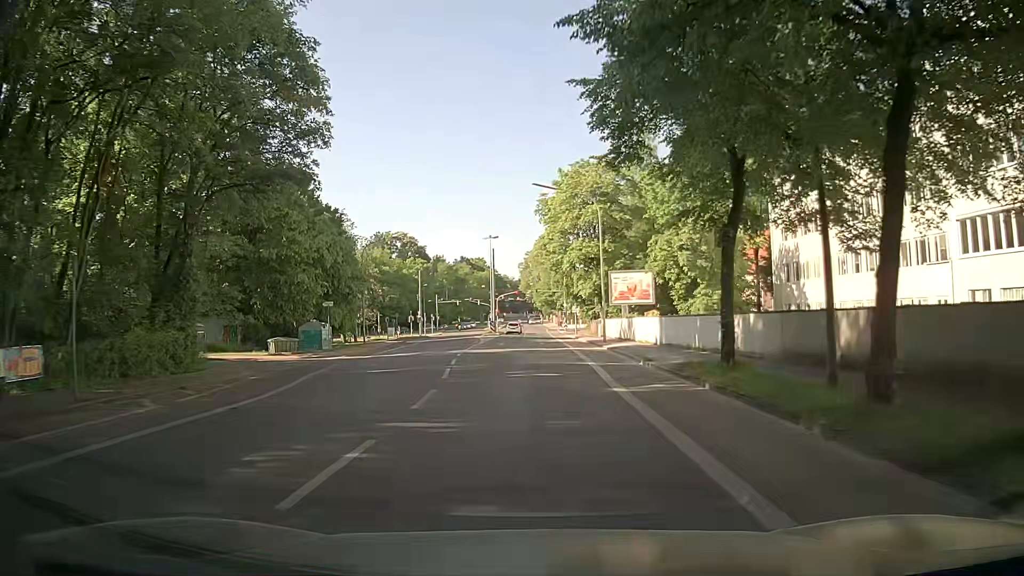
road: secondary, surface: asphalt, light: Day
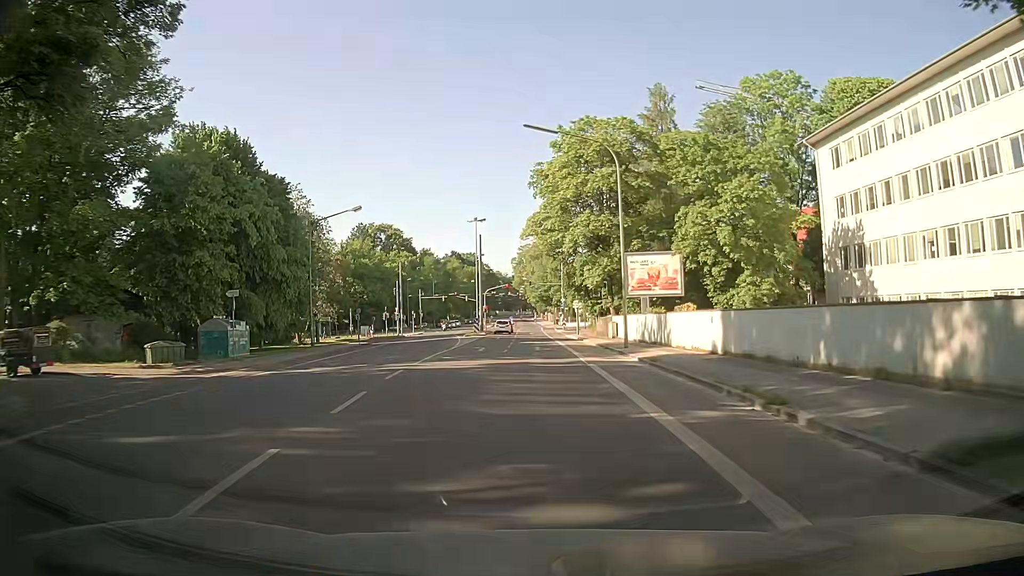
(0.0, +13.1) m; 0°
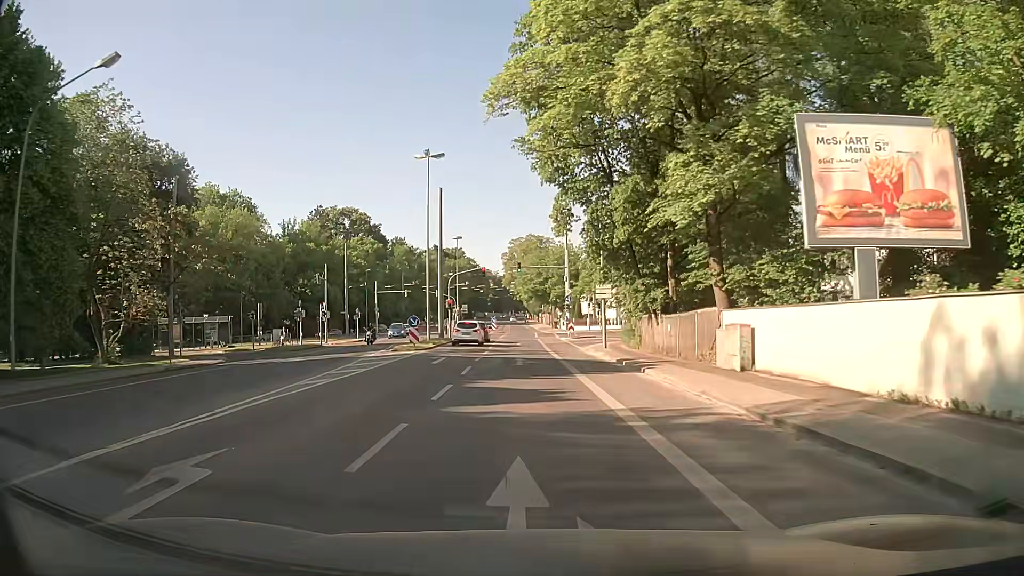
(+0.3, +30.5) m; 0°
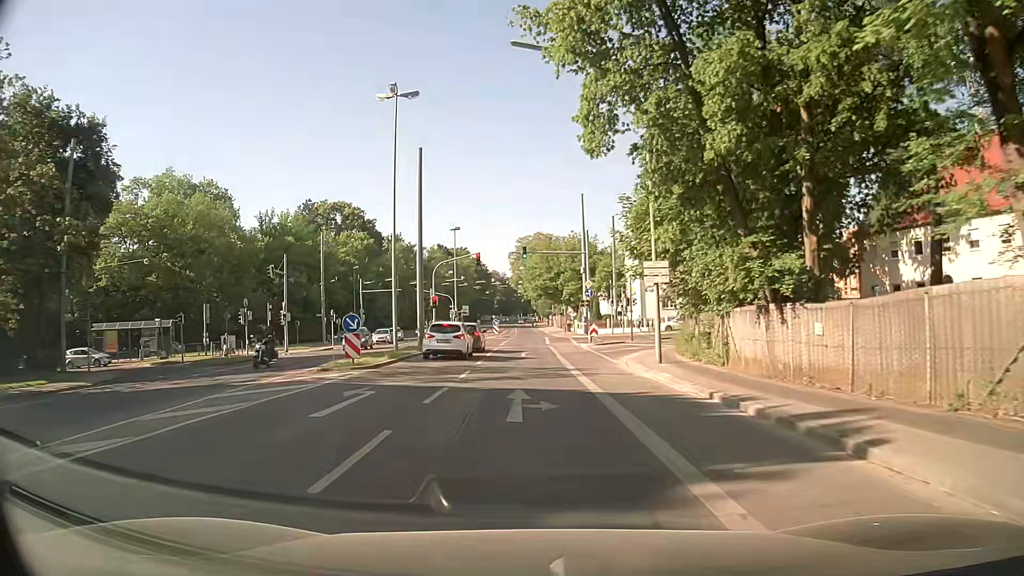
(0.0, +13.3) m; 0°
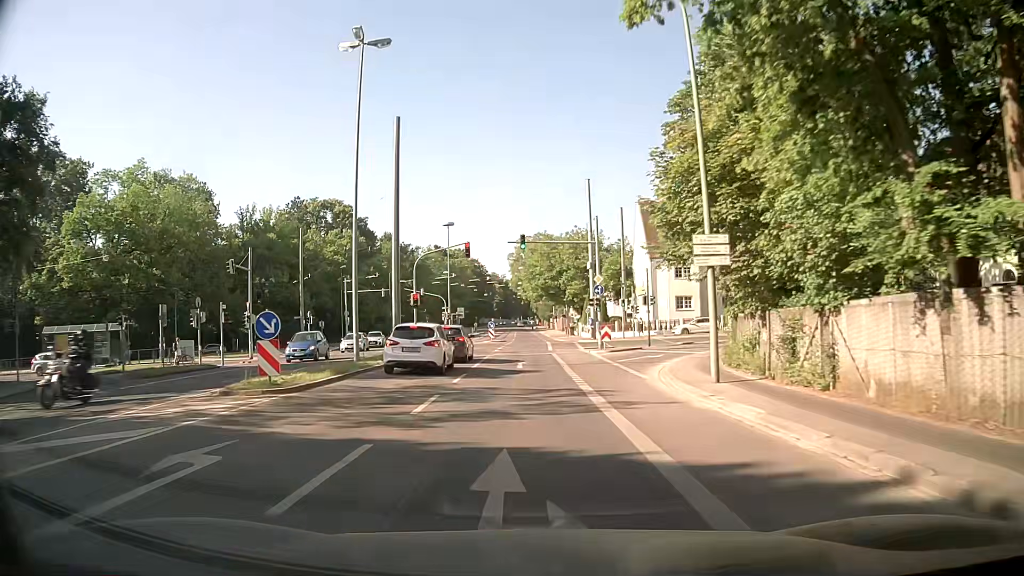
(-0.1, +7.0) m; 0°
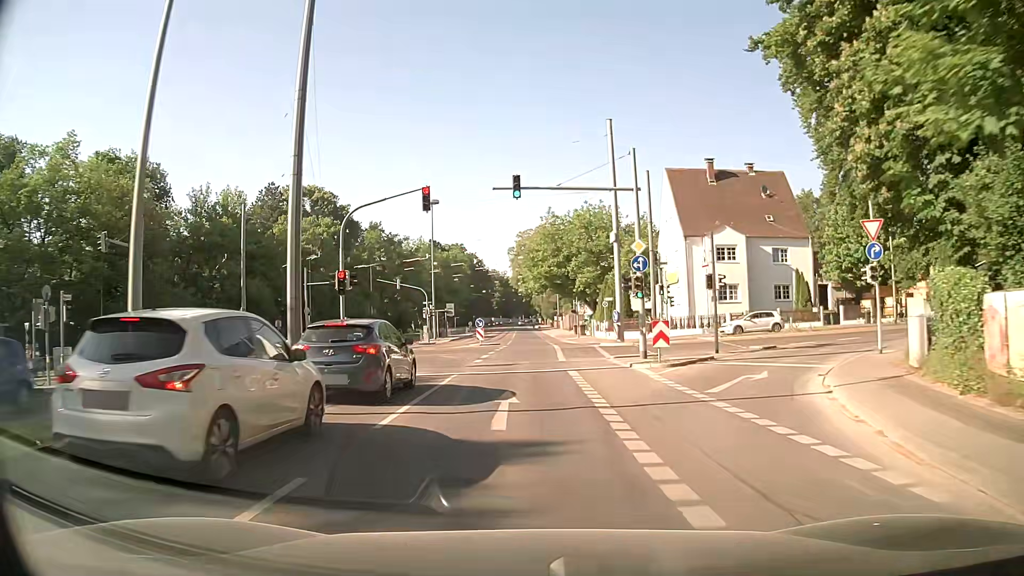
(+0.1, +14.5) m; 0°
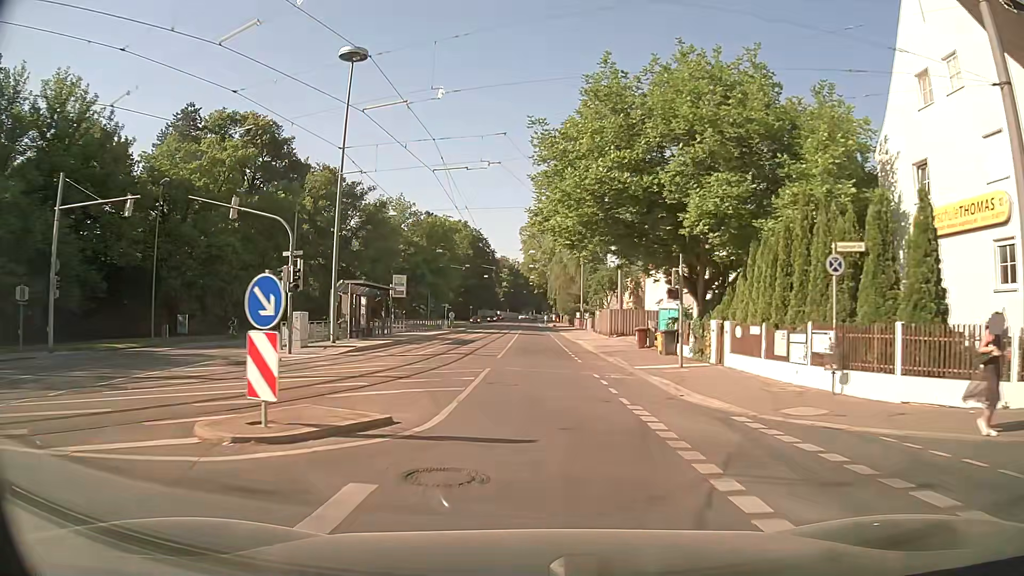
(-0.5, +37.8) m; -1°
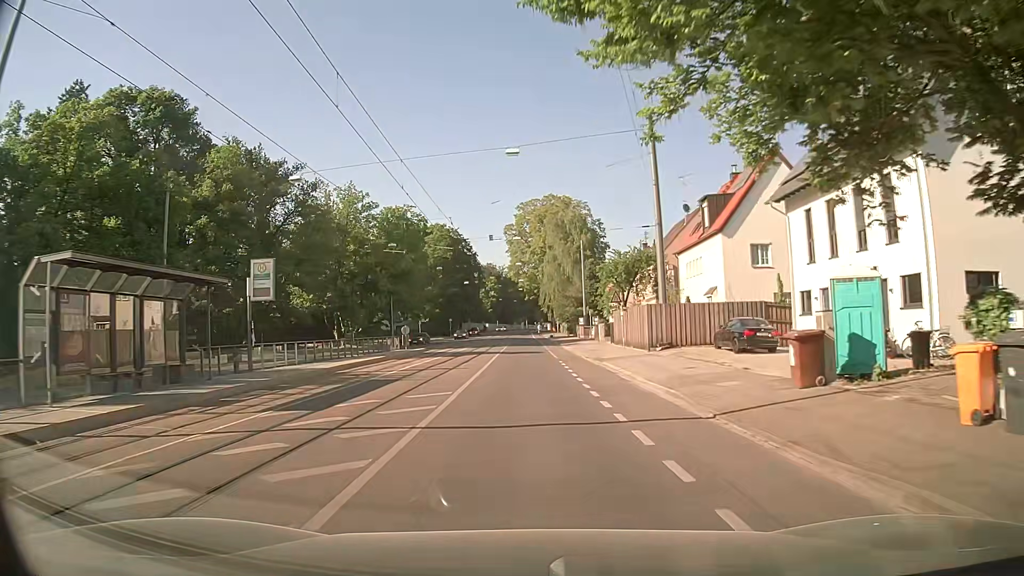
(+0.2, +21.9) m; 0°
(0, +10) (0, +20) (0, +30) (0, +40) (-1, +50) (-1, +60) (-1, +70) (-1, +80) (-1, +90) (-2, +100) m
